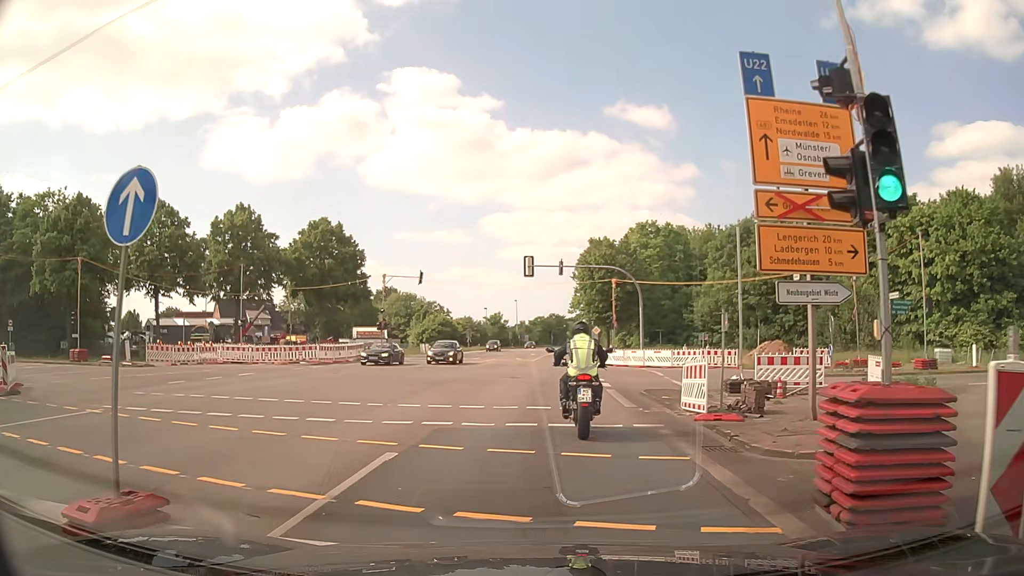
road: primary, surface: asphalt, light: Day
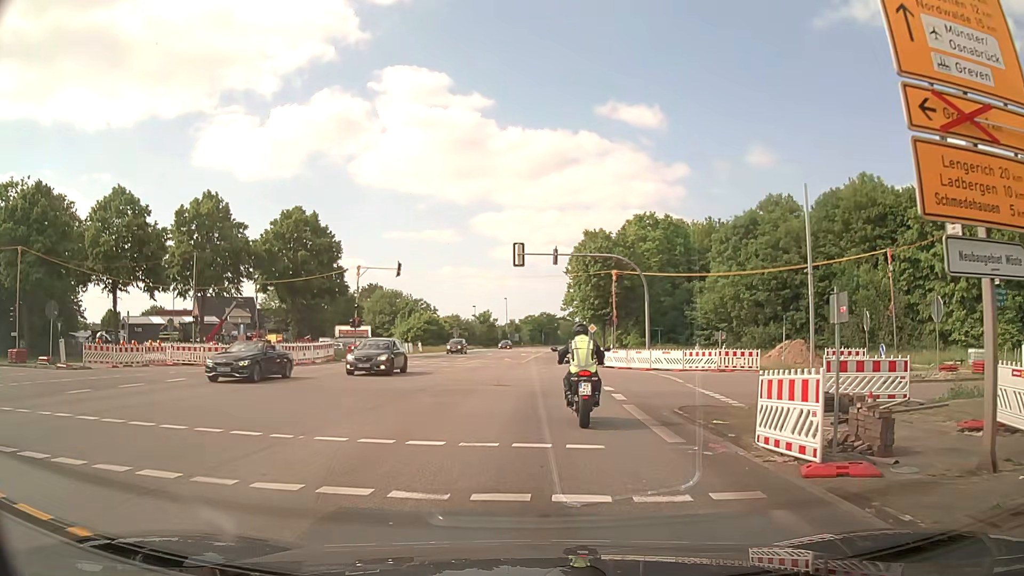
(0.0, +5.6) m; 0°
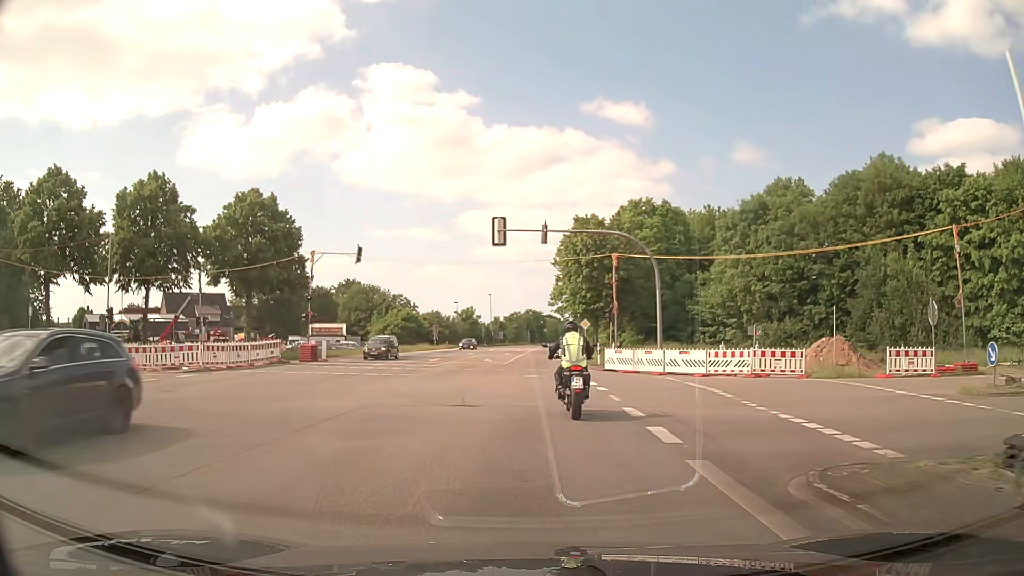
(+0.1, +7.5) m; +2°
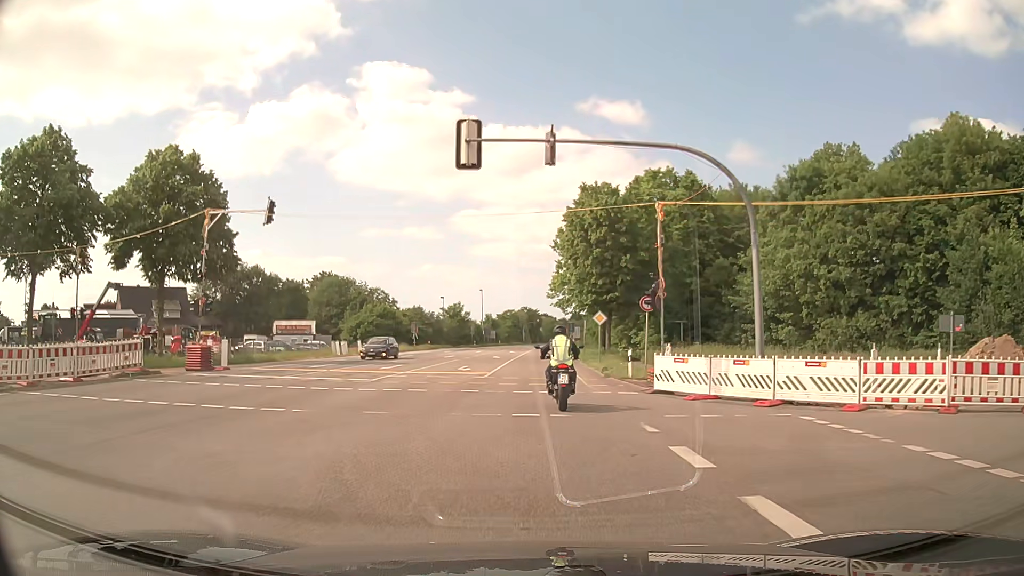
(-0.1, +14.1) m; 0°
